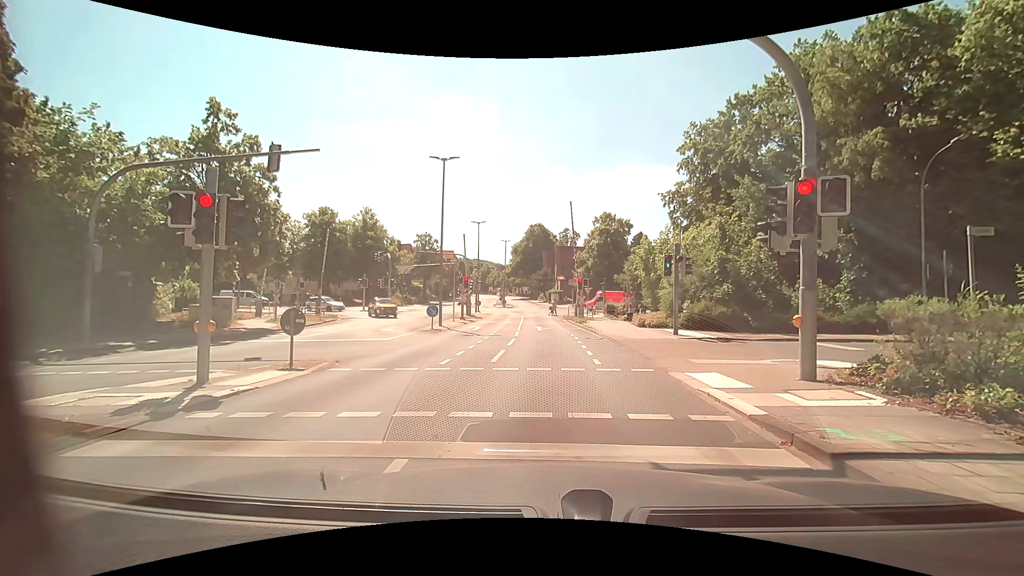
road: tertiary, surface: asphalt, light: Day
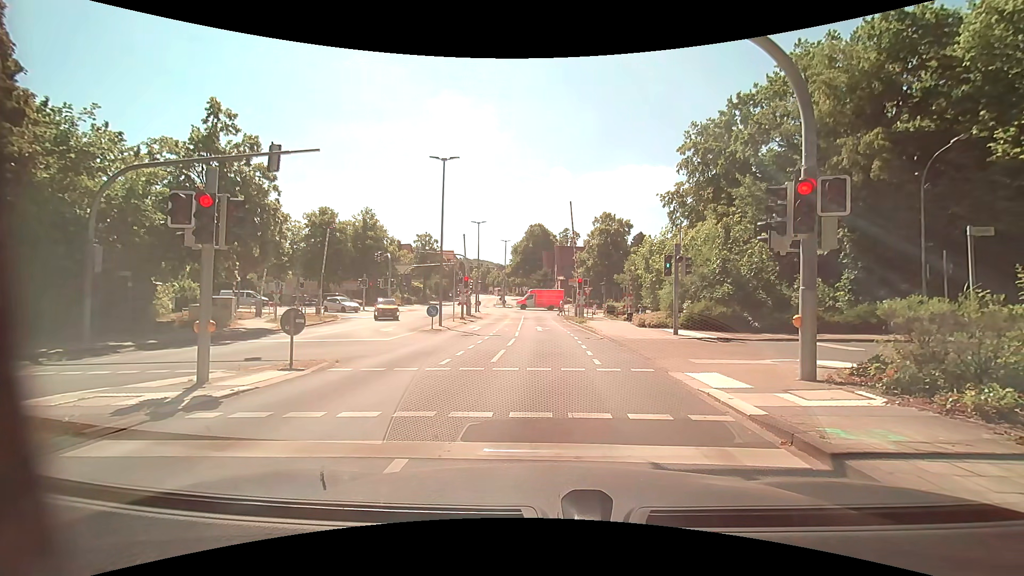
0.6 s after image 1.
(0.0, 0.0) m; 0°
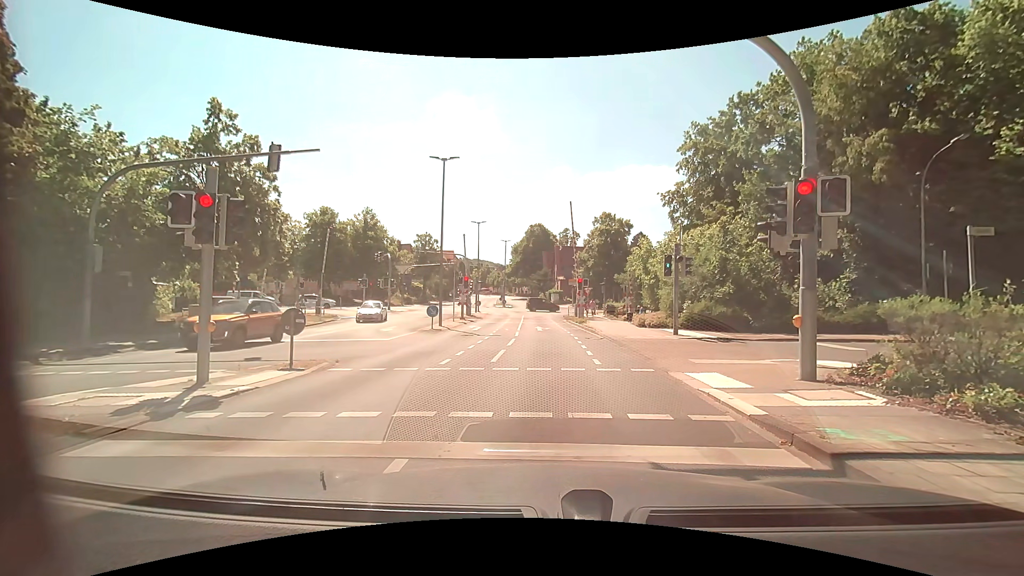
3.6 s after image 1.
(0.0, 0.0) m; 0°
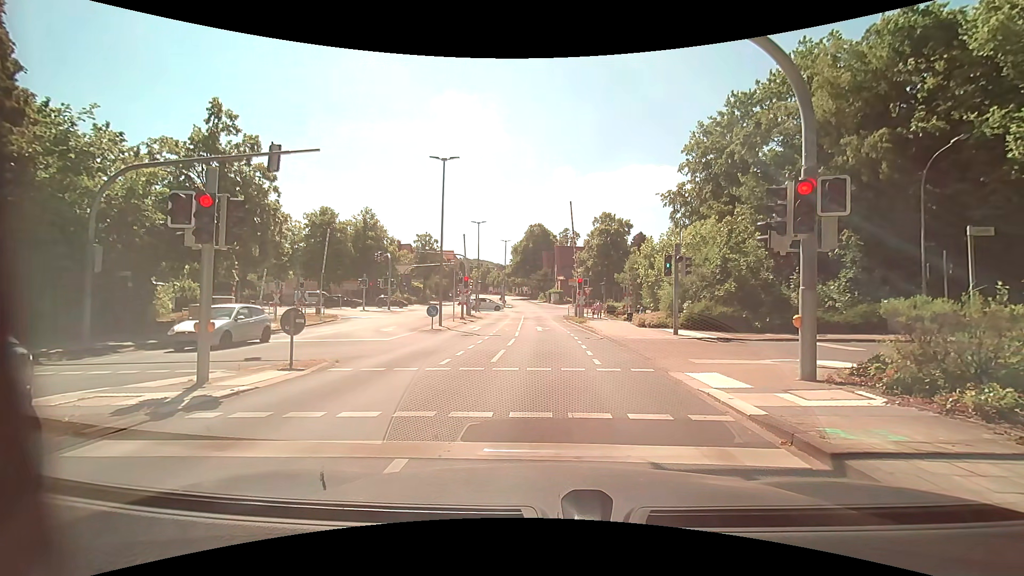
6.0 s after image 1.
(0.0, 0.0) m; 0°
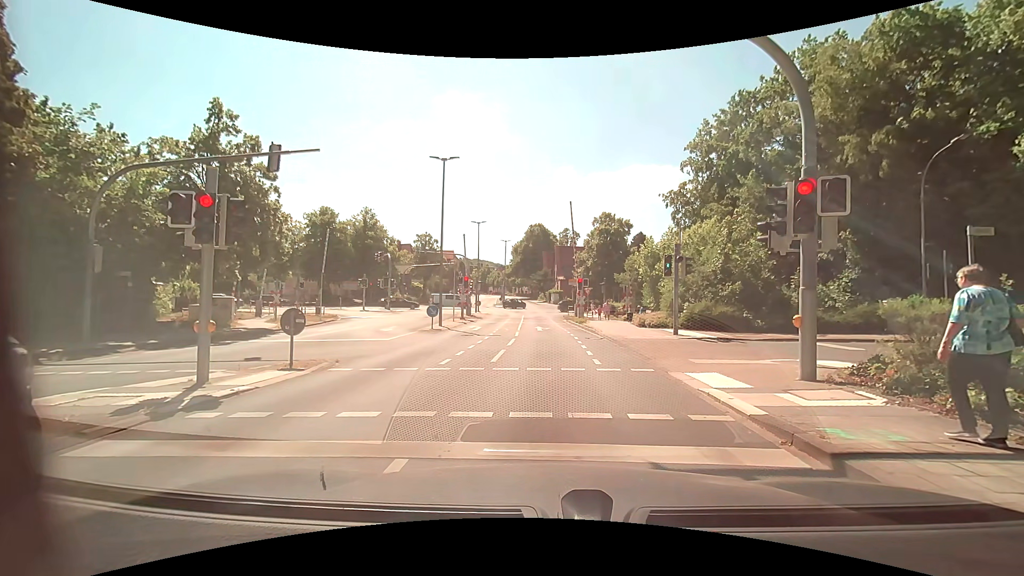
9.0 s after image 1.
(0.0, 0.0) m; 0°
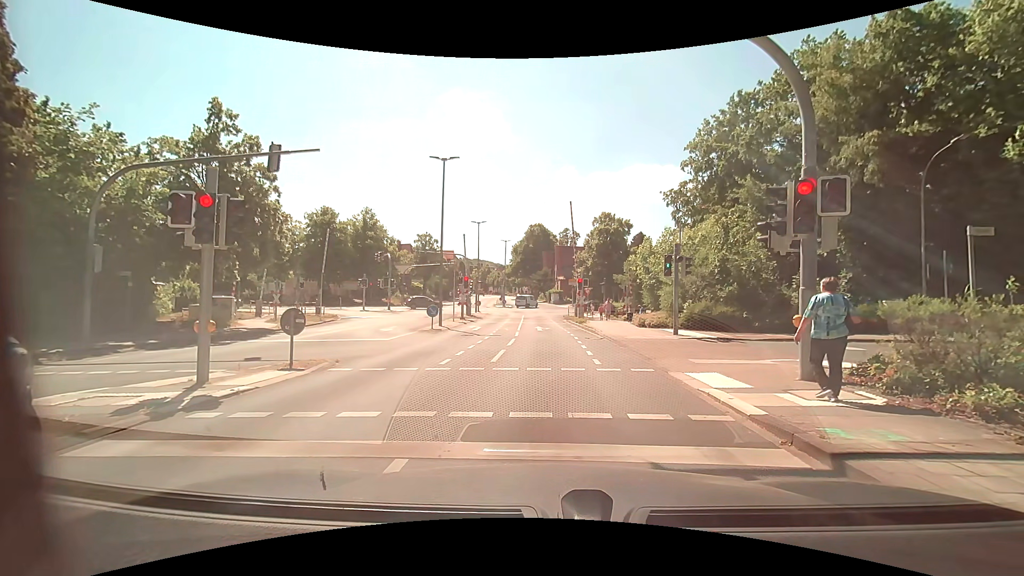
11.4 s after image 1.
(0.0, 0.0) m; 0°
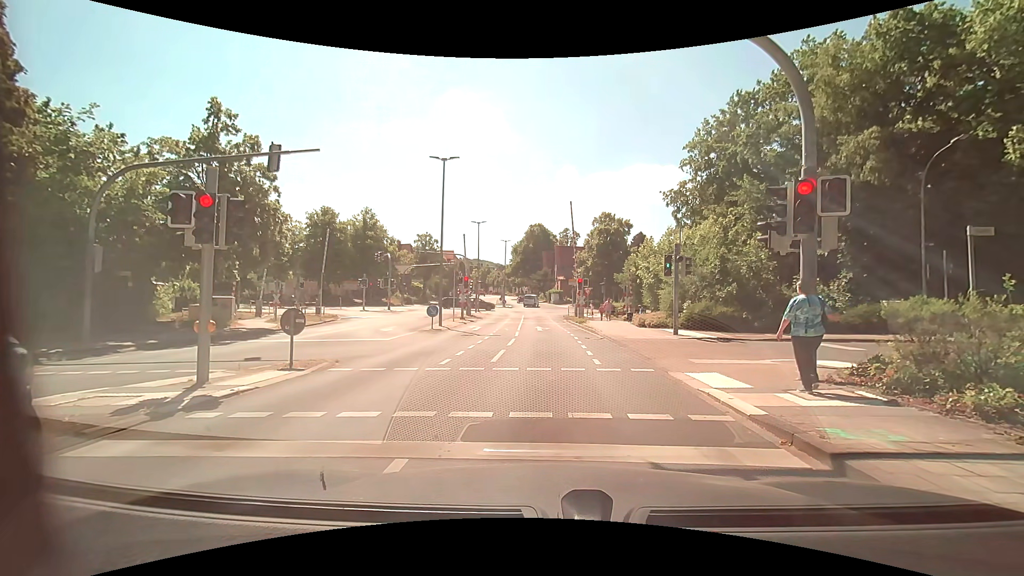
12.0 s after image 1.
(0.0, 0.0) m; 0°
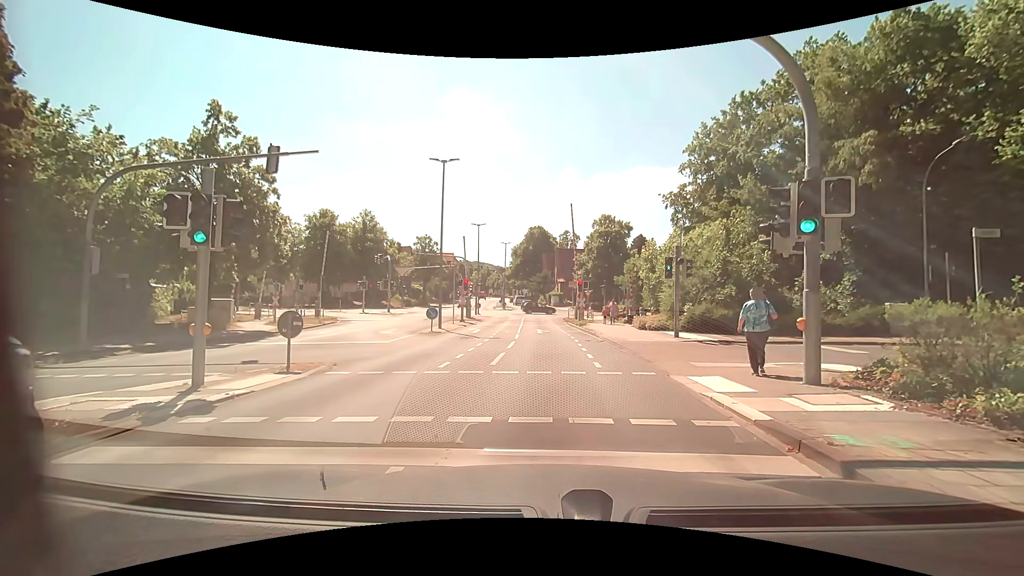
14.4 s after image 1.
(0.0, +0.1) m; 0°
